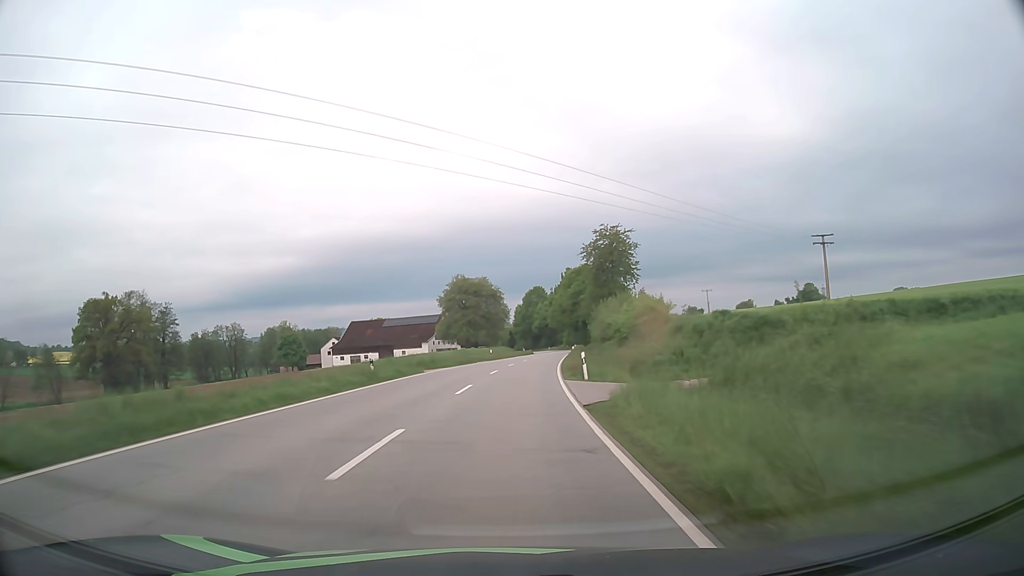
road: secondary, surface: asphalt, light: Day
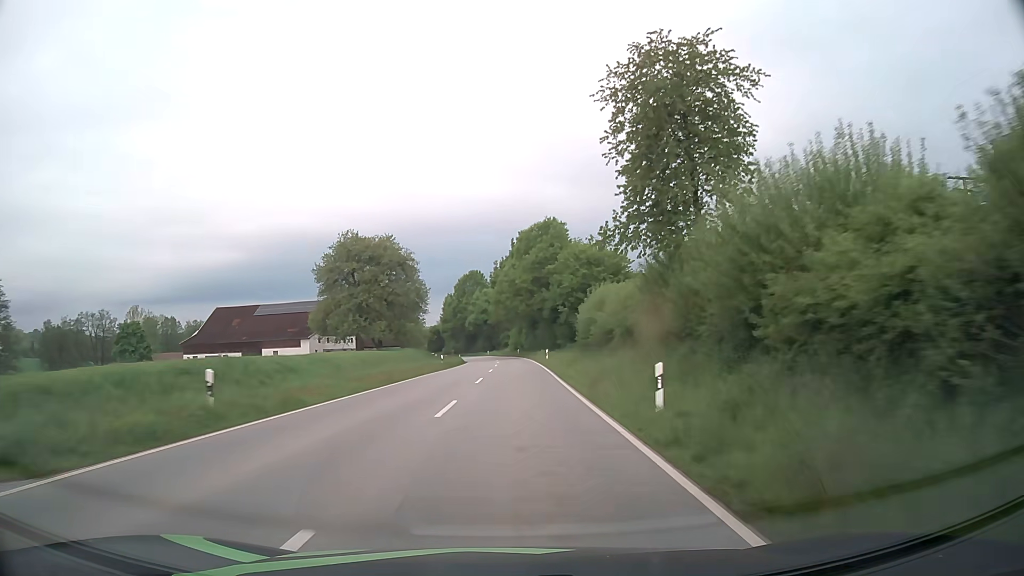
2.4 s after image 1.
(+2.6, +53.9) m; +5°
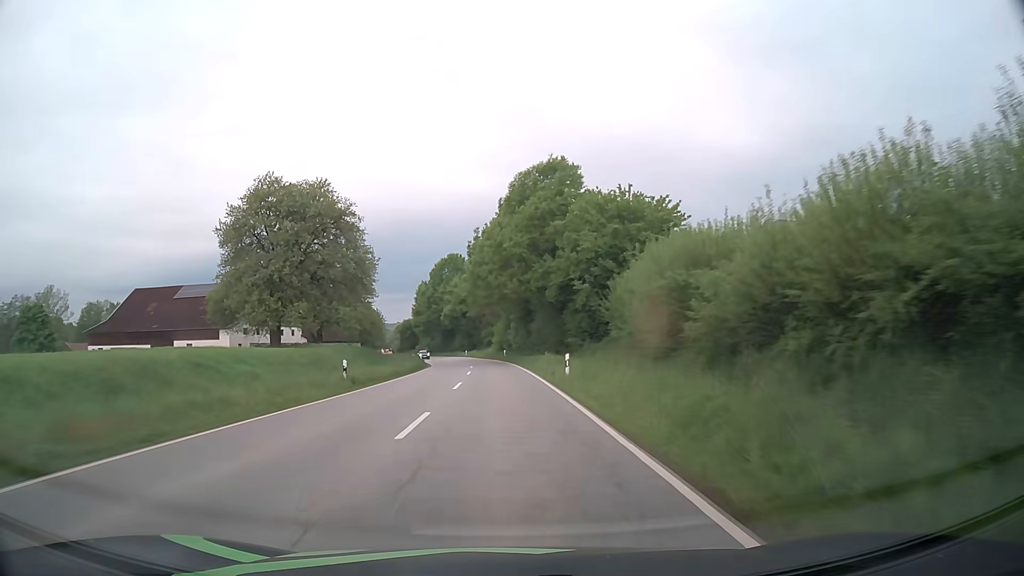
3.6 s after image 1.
(+0.5, +27.5) m; +2°
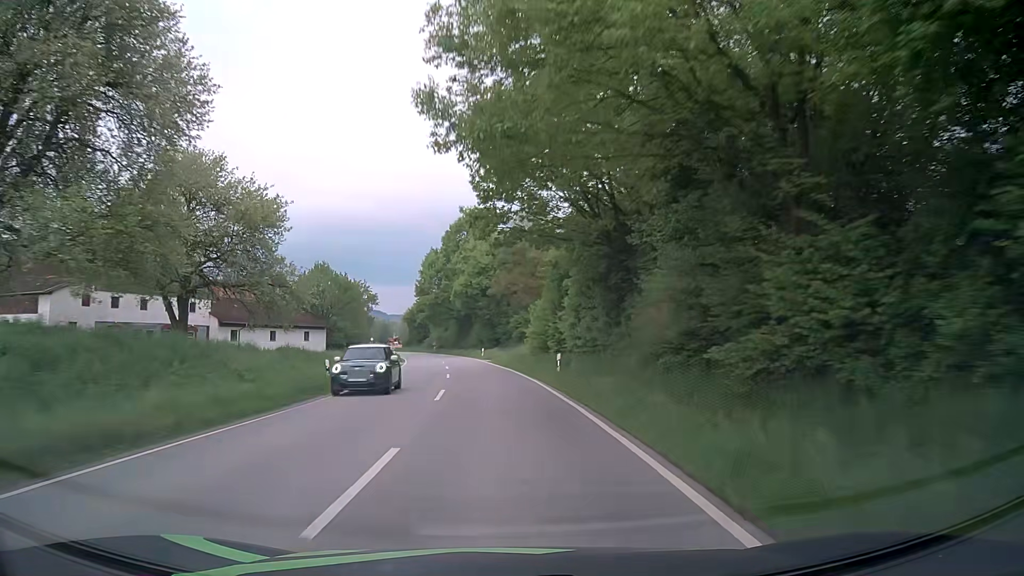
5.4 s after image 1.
(-0.7, +41.4) m; -3°
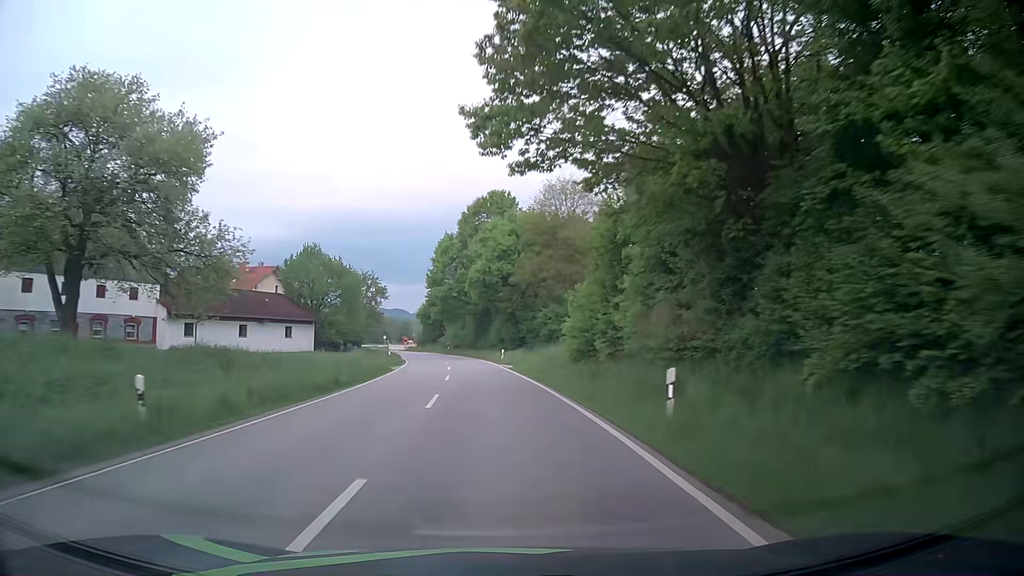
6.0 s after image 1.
(-0.2, +13.8) m; -2°
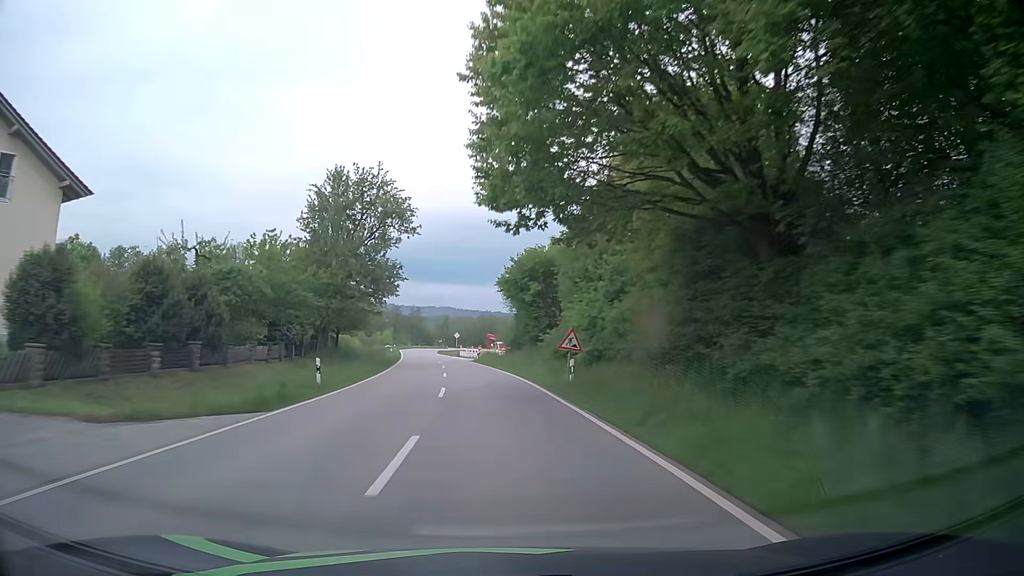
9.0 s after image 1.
(-5.8, +68.9) m; -10°
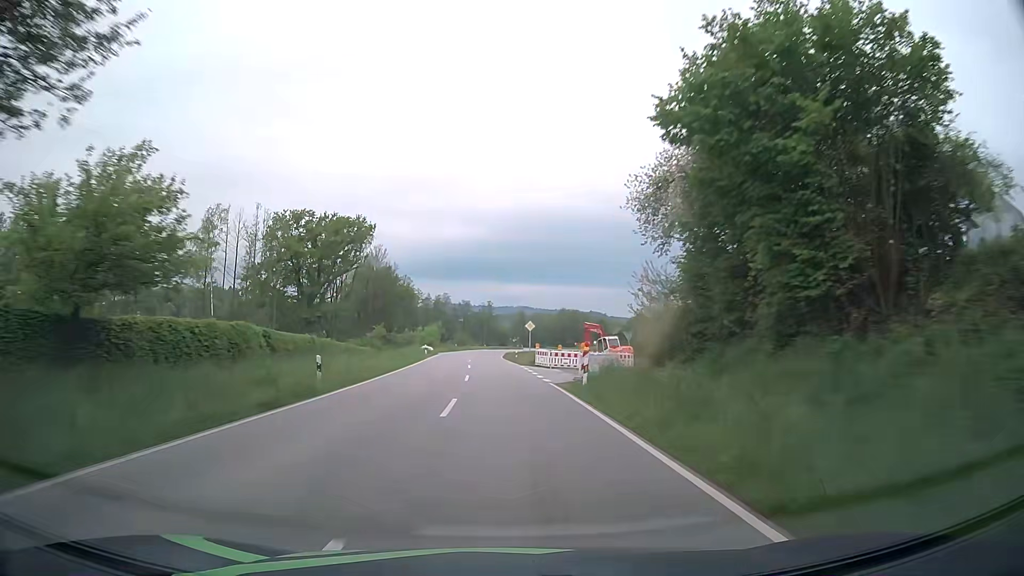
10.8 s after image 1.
(-2.7, +41.7) m; -7°
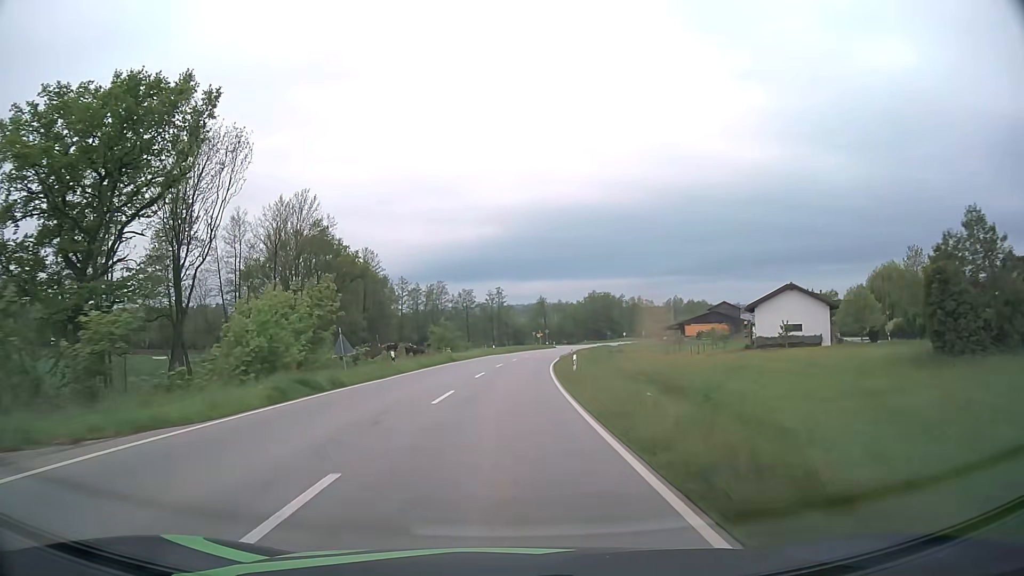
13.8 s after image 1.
(-2.0, +70.1) m; -1°
(0, +10) (0, +20) (+1, +30) (+1, +40) (+2, +50) (+3, +60) (+4, +70) (+6, +80) (+7, +90) (+9, +99) m
